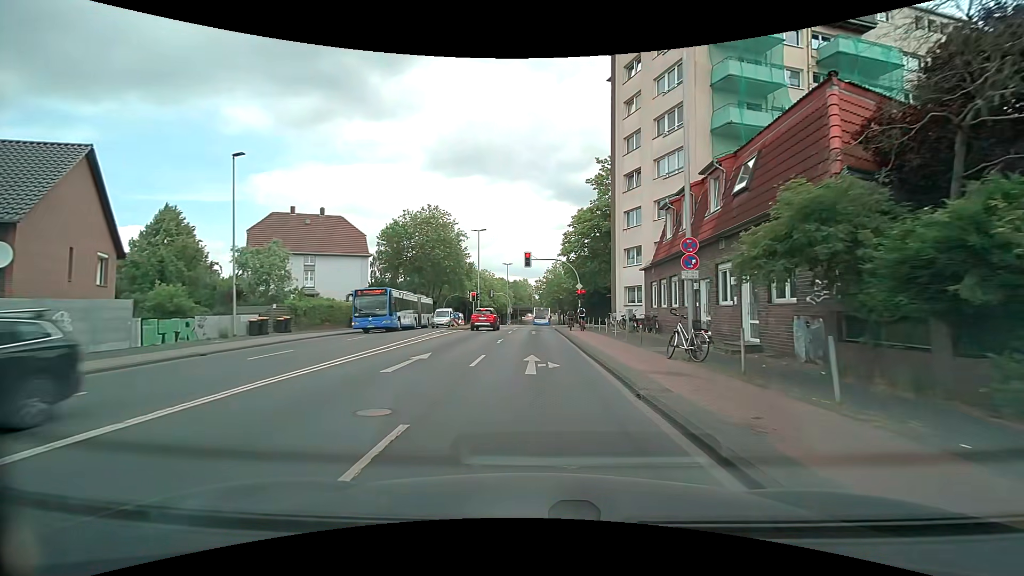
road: tertiary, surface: asphalt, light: Day
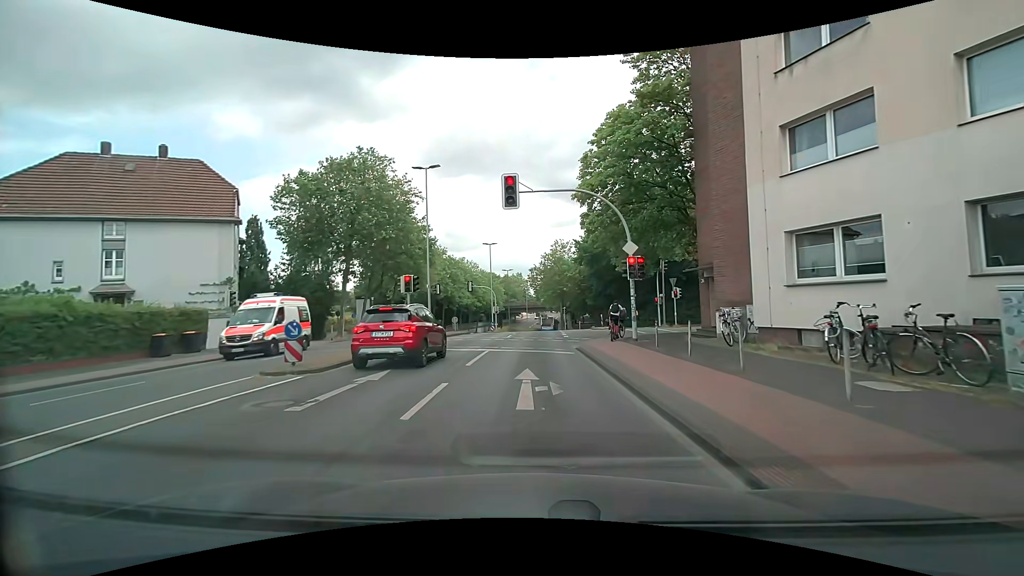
(0.0, +23.8) m; +1°
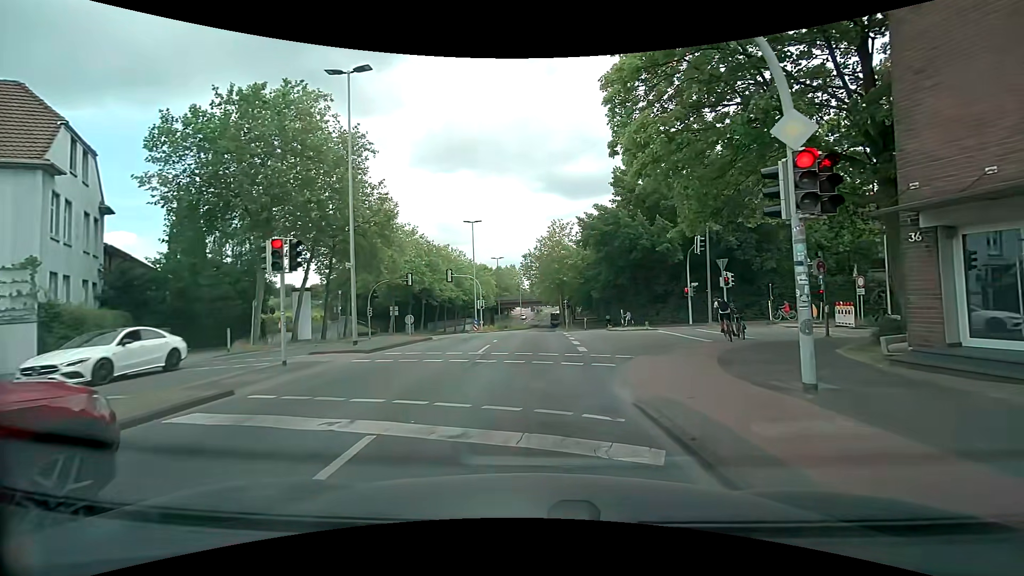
(-0.1, +11.4) m; -1°
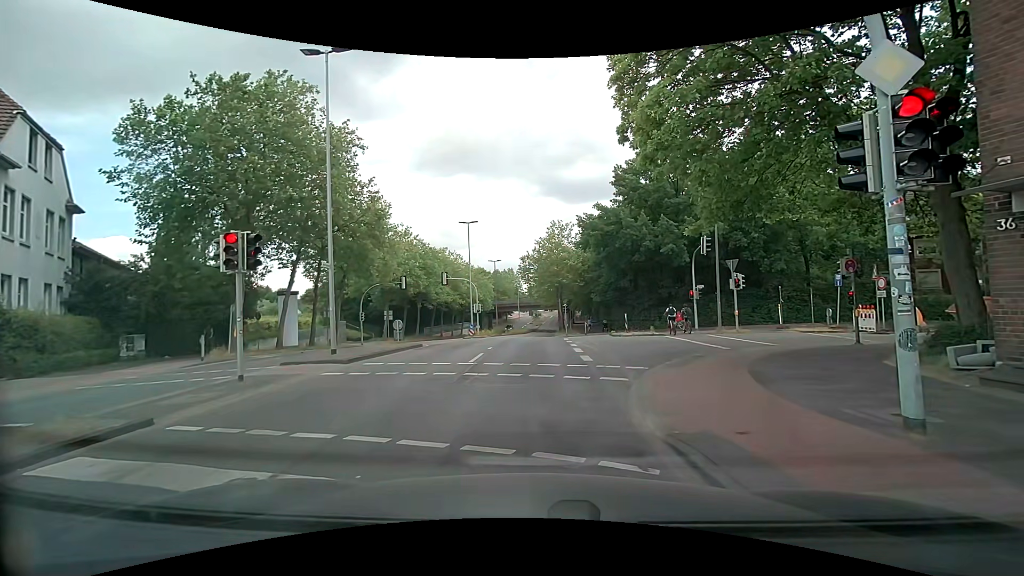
(0.0, +1.6) m; +2°
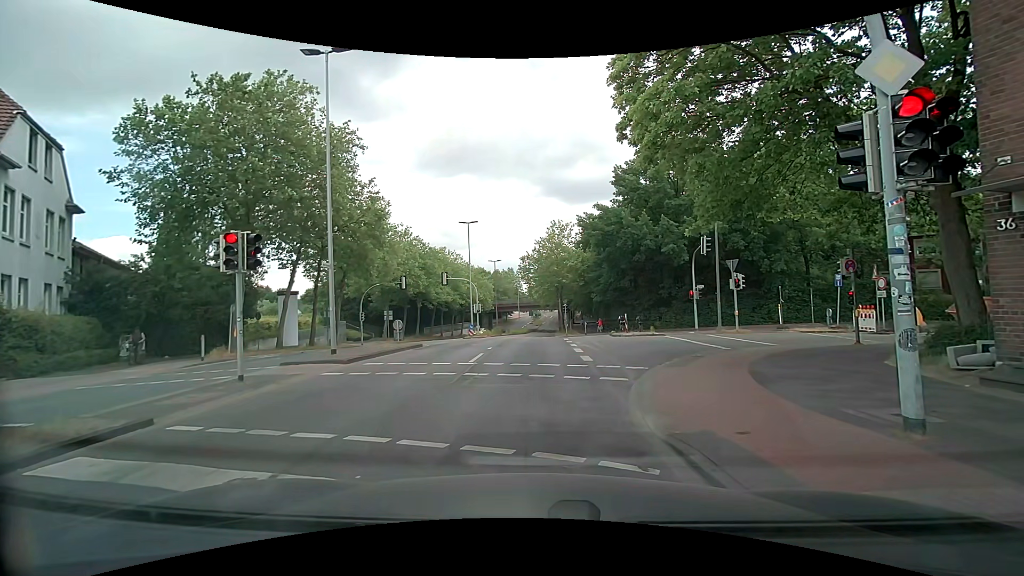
(0.0, 0.0) m; 0°
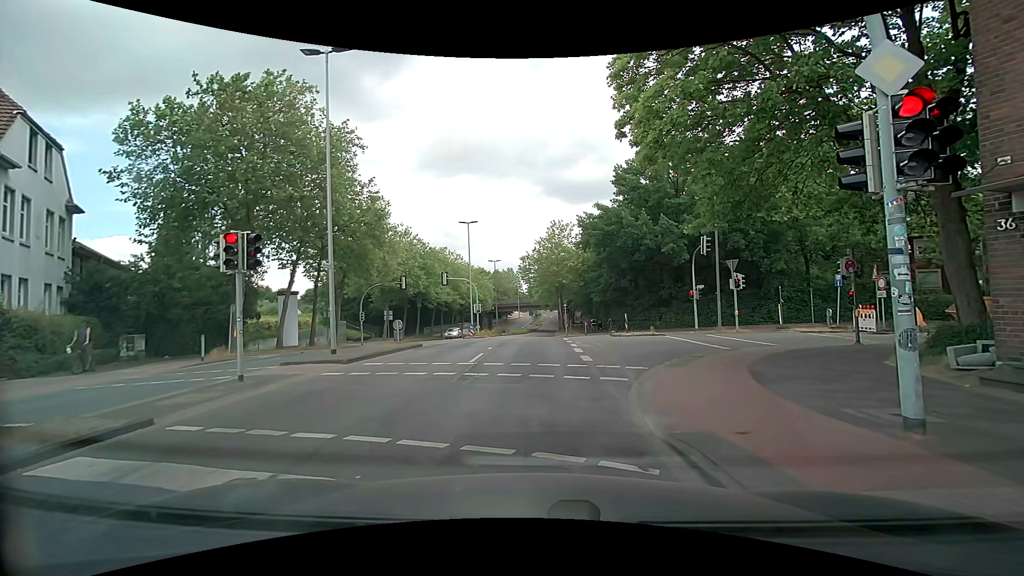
(0.0, 0.0) m; 0°
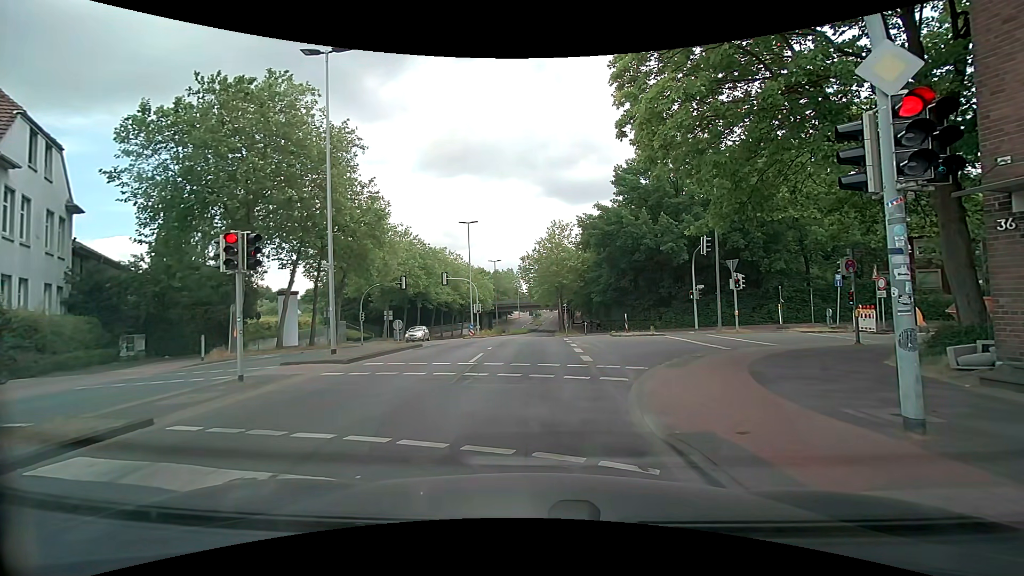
(0.0, 0.0) m; 0°
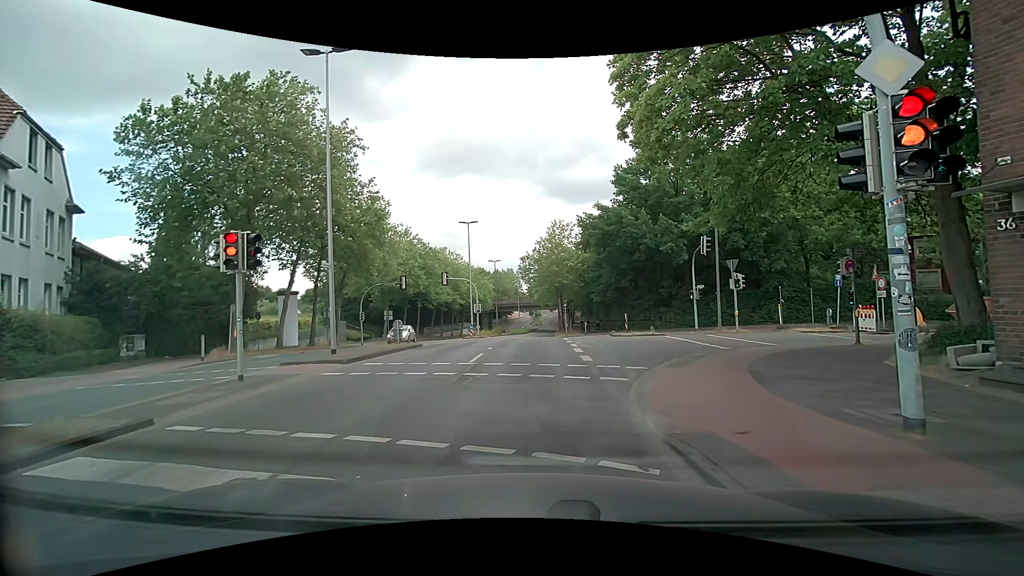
(0.0, 0.0) m; 0°
